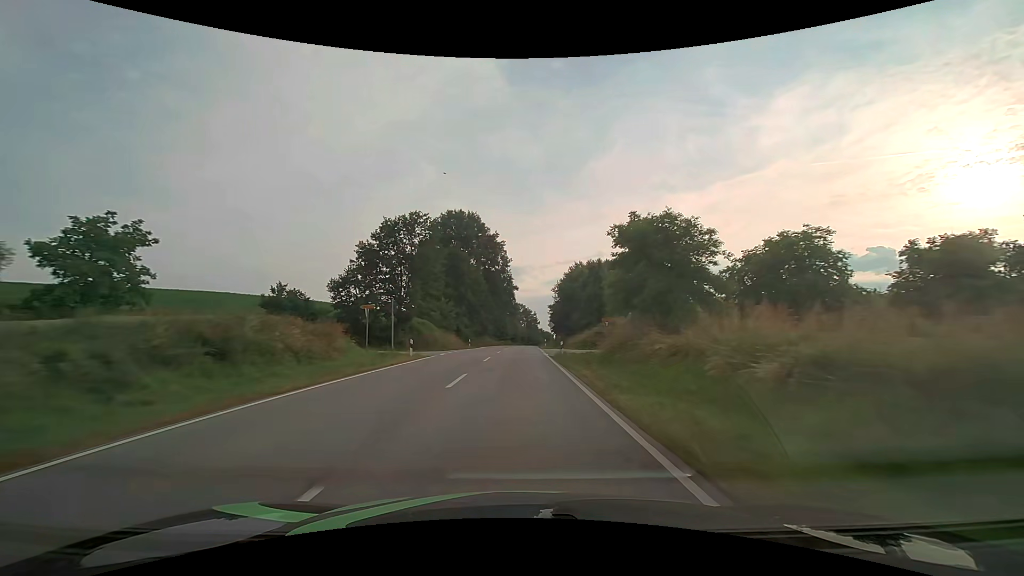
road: secondary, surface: asphalt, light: Day
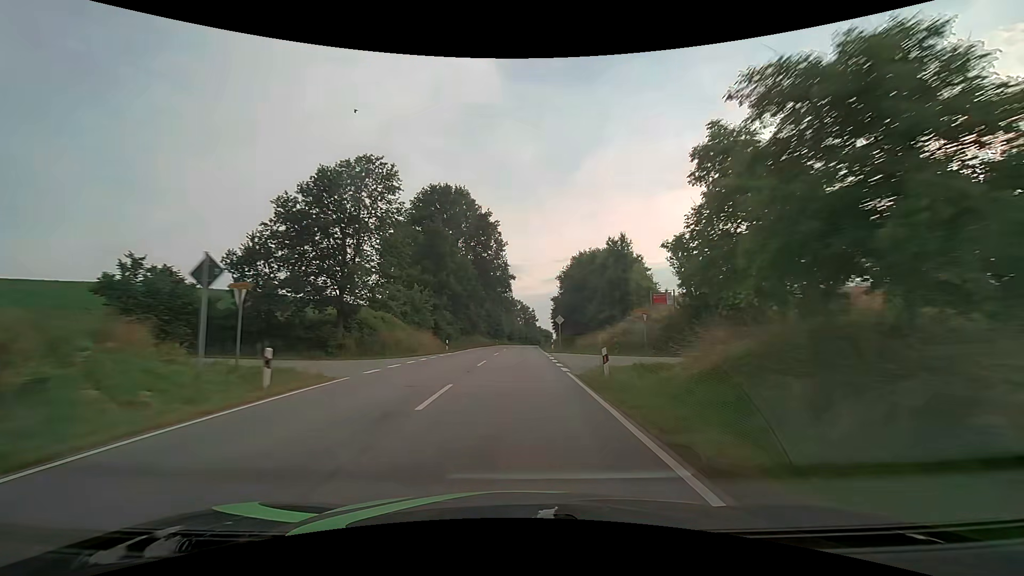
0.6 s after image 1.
(+0.1, +15.6) m; 0°
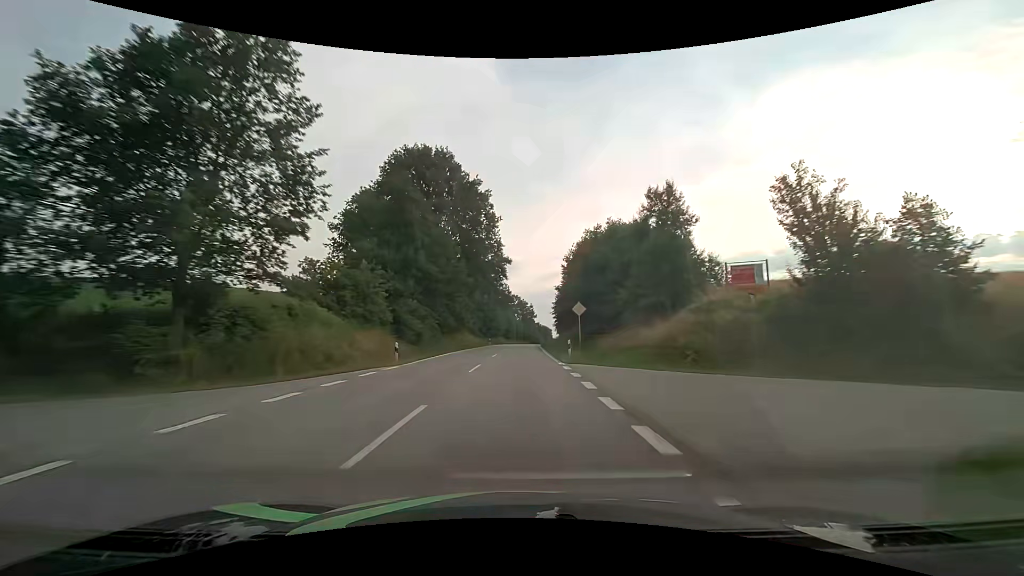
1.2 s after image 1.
(0.0, +15.7) m; +1°
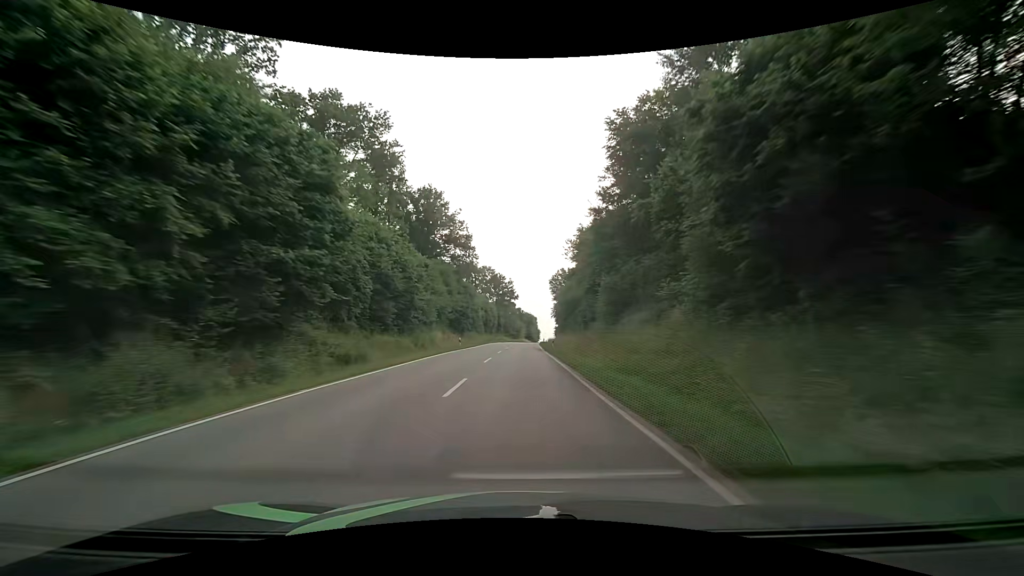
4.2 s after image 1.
(+1.1, +78.9) m; +2°
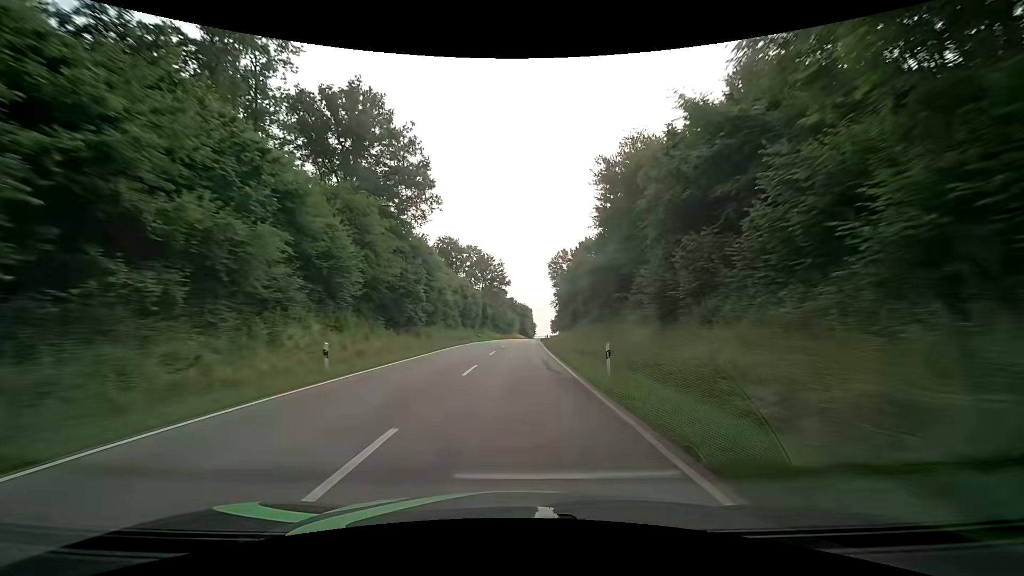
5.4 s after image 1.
(+0.4, +31.7) m; +1°
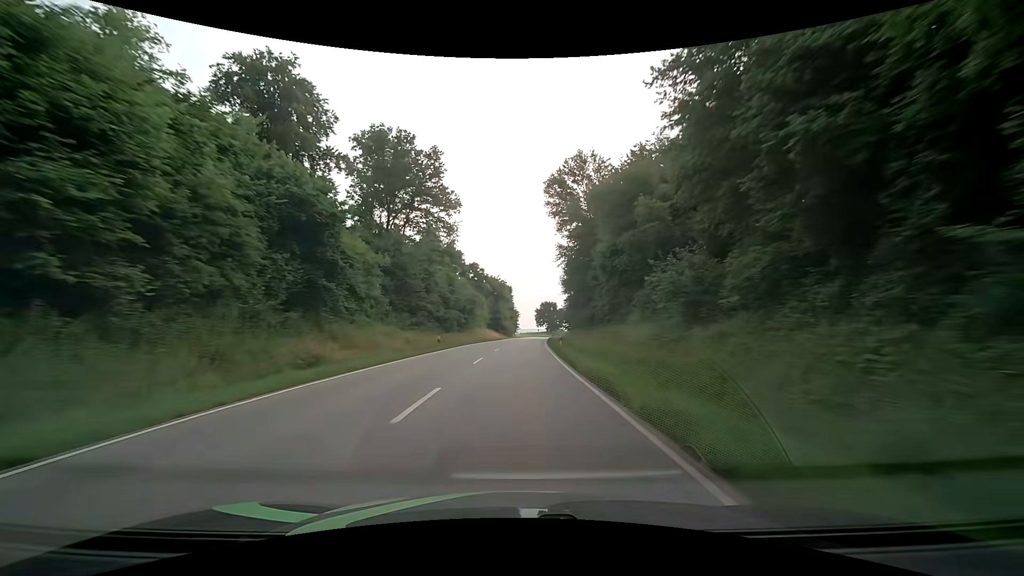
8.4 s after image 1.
(+1.9, +79.6) m; +3°
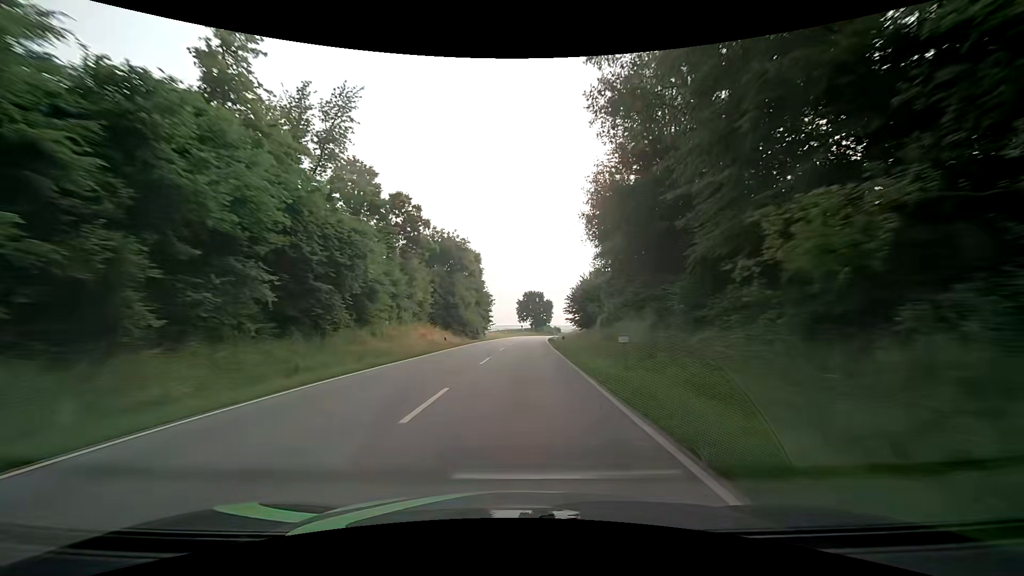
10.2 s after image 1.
(+1.1, +47.8) m; +2°
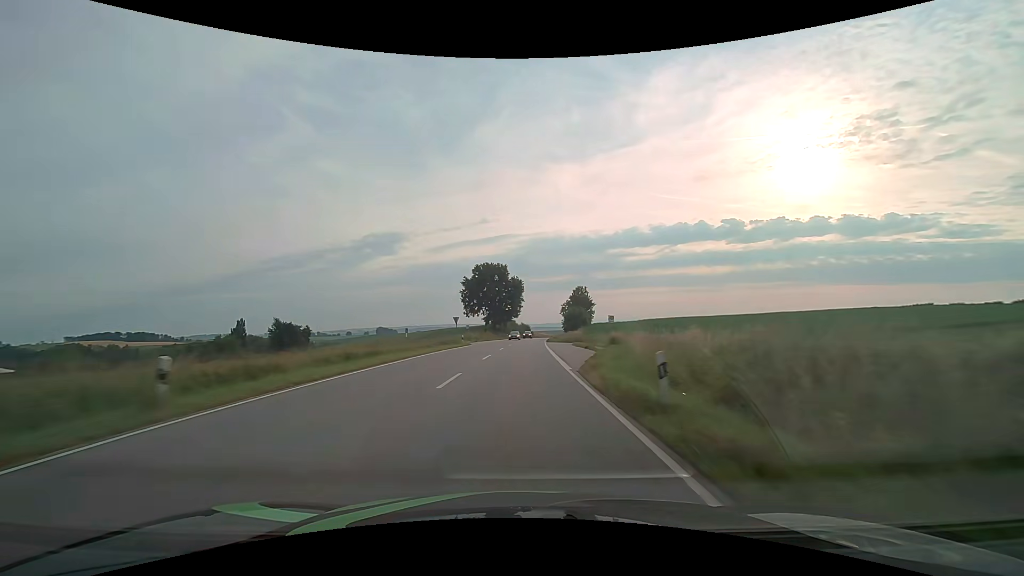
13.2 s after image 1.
(+3.1, +79.6) m; +5°
(0, +10) (0, +20) (0, +30) (+1, +40) (+1, +50) (+2, +60) (+2, +70) (+3, +80) (+3, +90) (+4, +100) m
